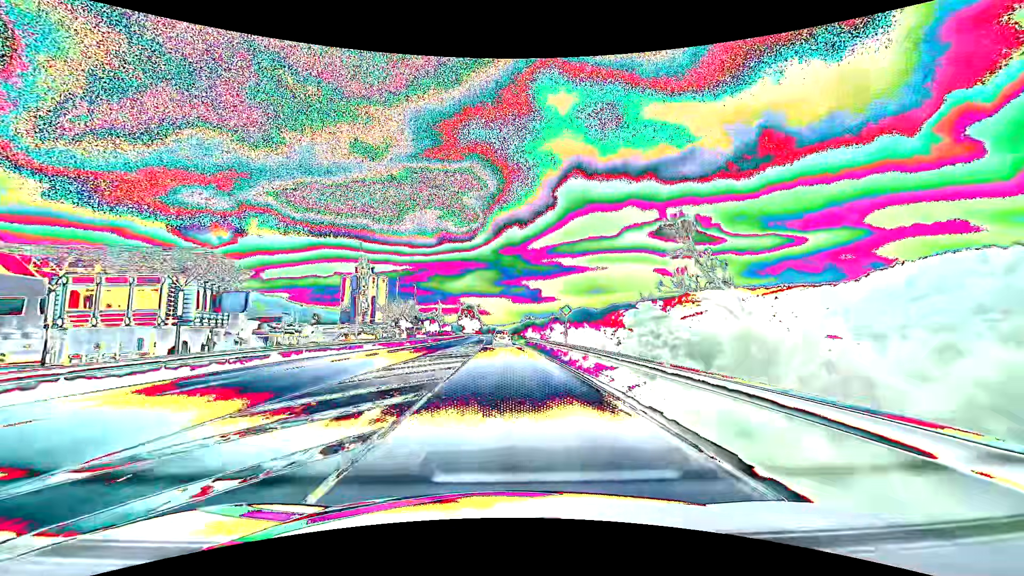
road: primary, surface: asphalt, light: Day
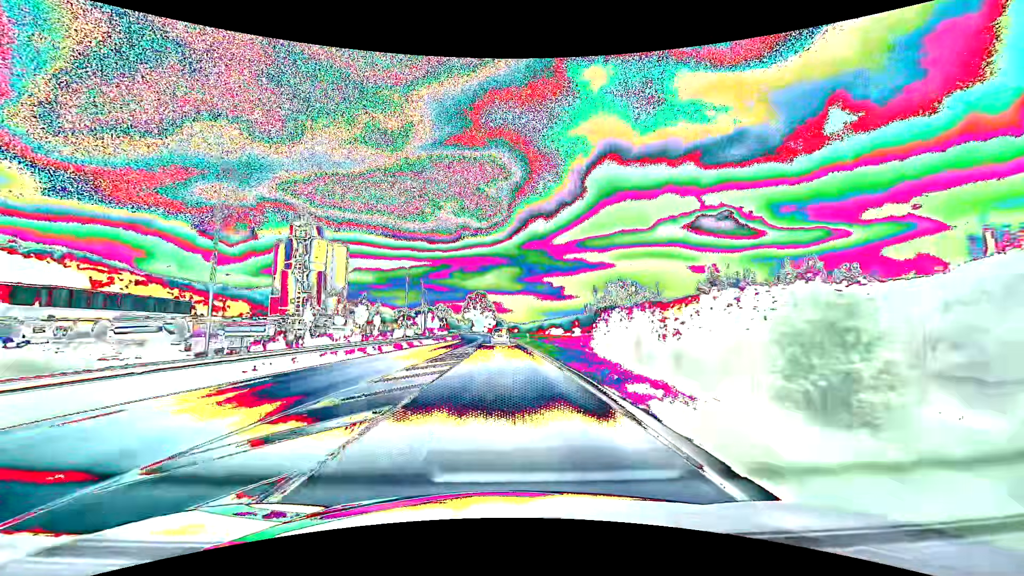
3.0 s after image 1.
(-1.6, +78.3) m; -2°
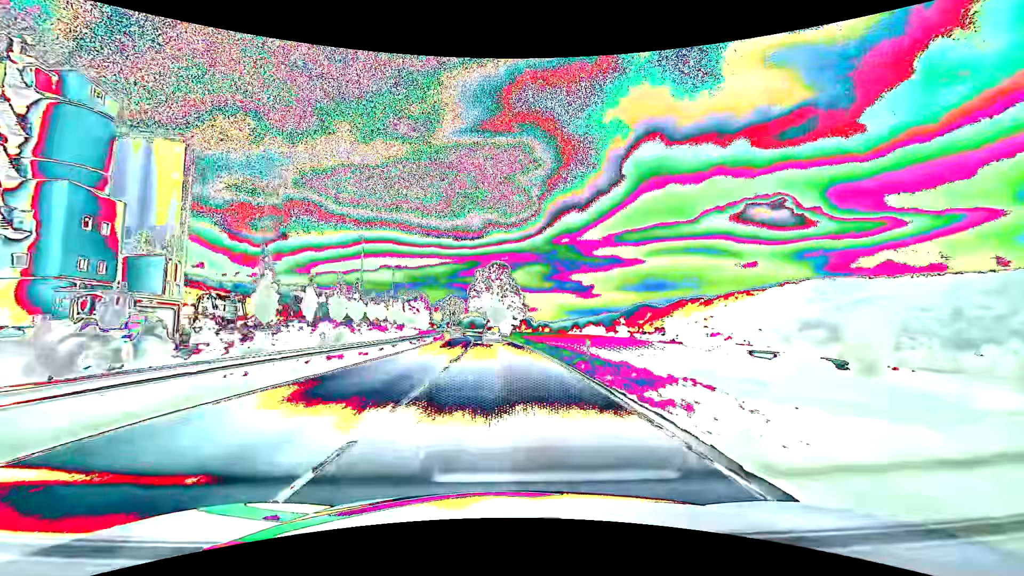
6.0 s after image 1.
(-2.0, +78.8) m; -3°
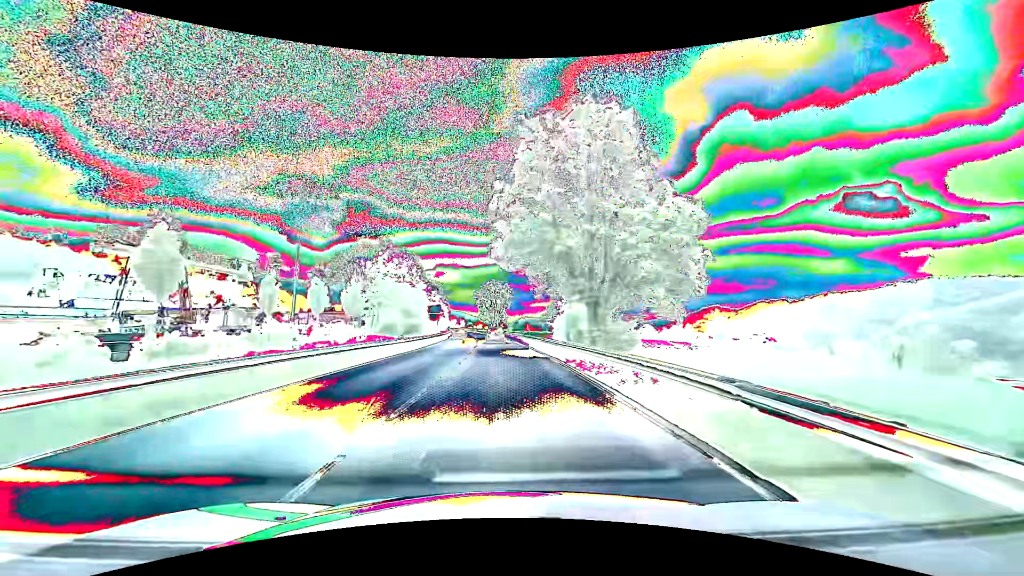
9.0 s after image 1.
(-4.2, +78.8) m; -6°
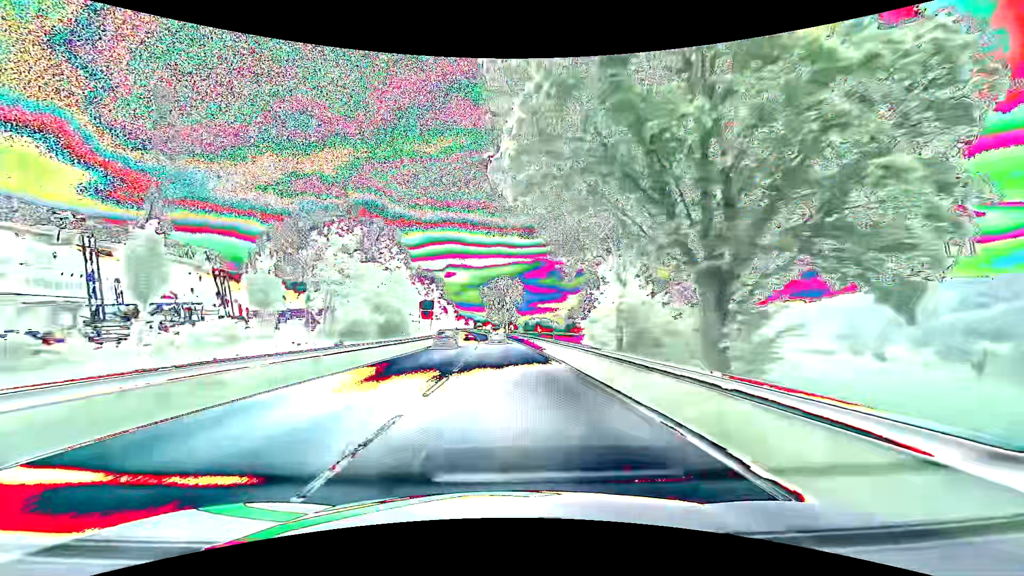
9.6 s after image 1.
(-0.1, +15.8) m; -1°
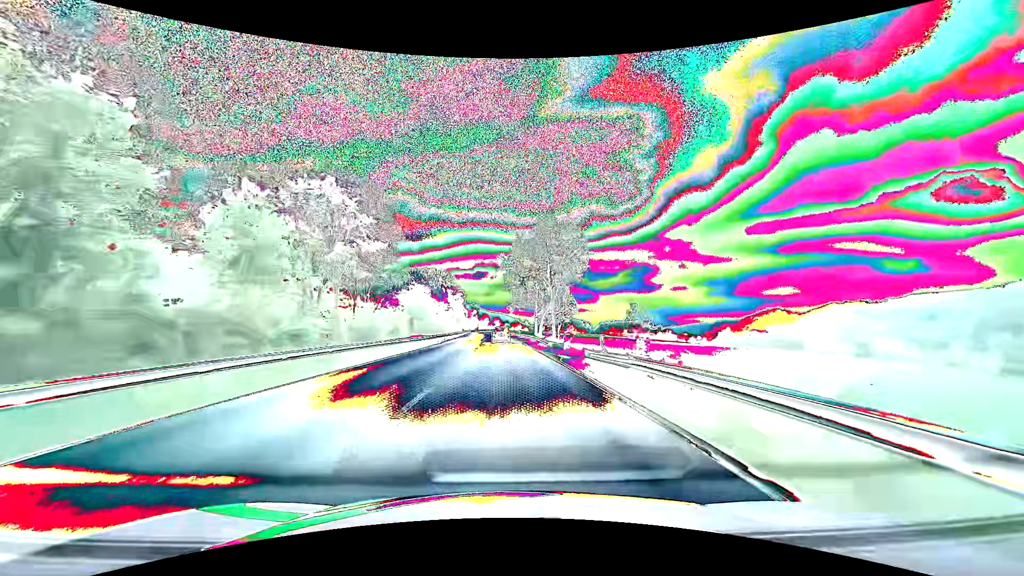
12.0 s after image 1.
(-2.0, +63.2) m; -3°
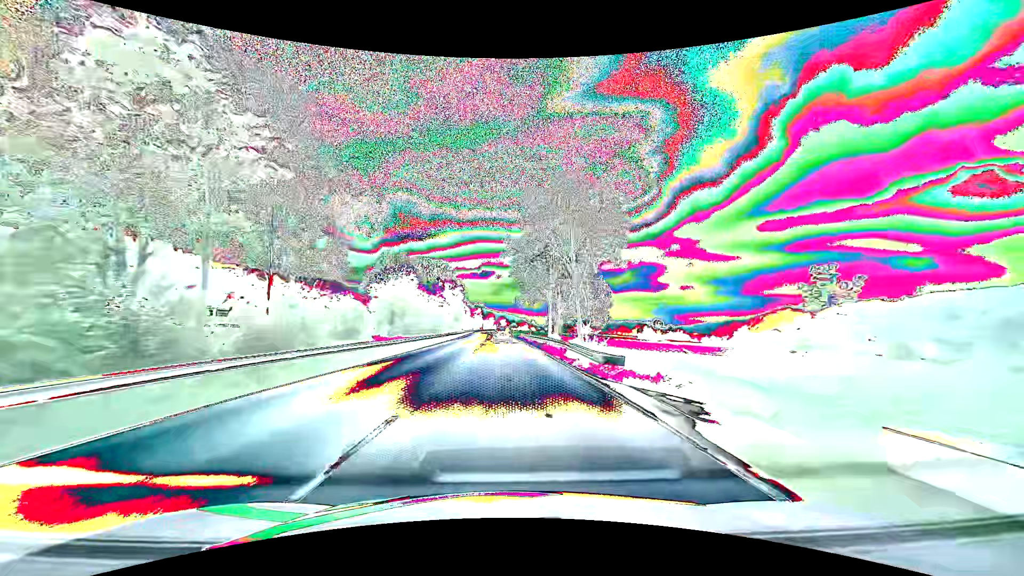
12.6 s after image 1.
(-0.1, +15.8) m; -1°
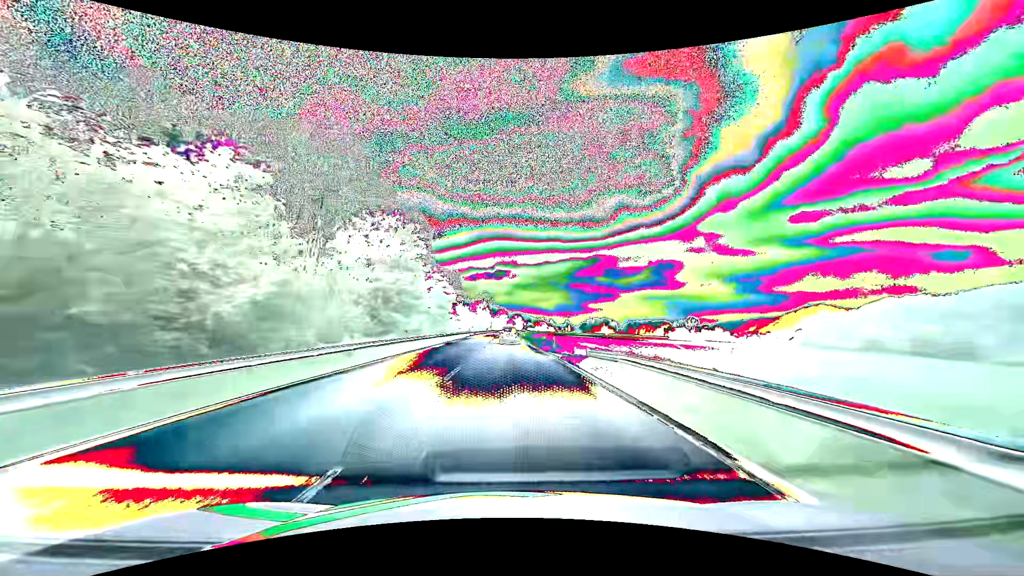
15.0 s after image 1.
(-1.1, +63.1) m; -1°
(0, +10) (0, +20) (0, +30) (0, +40) (0, +50) (0, +60) (0, +70) (0, +80) (0, +90) (0, +100) m
